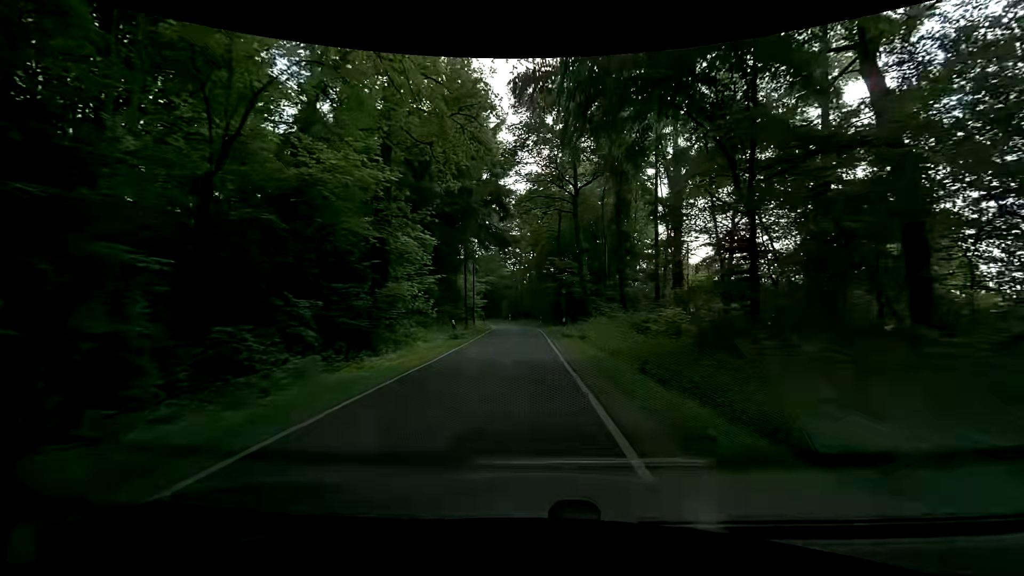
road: unclassified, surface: asphalt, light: Day
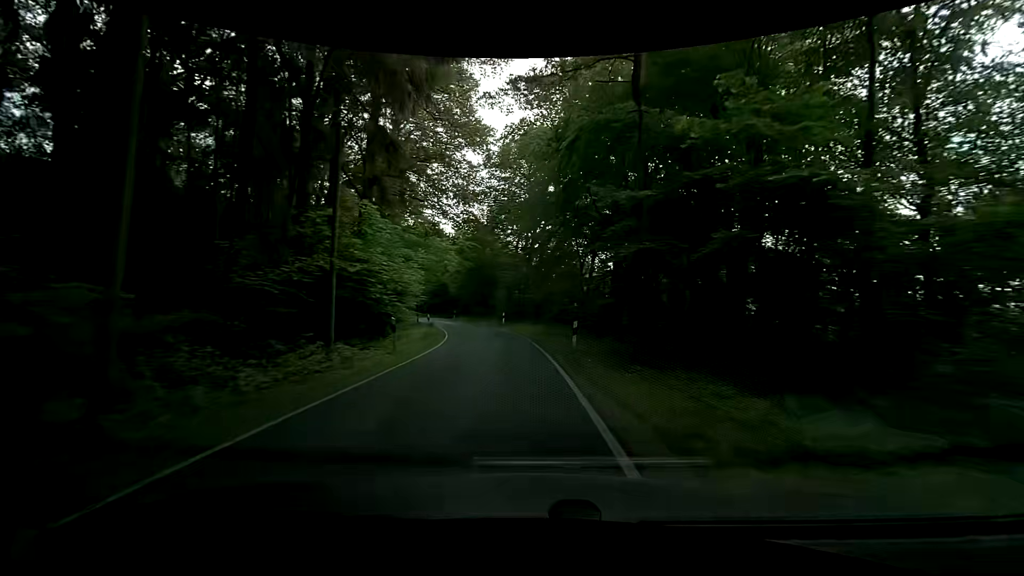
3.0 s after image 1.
(0.0, +35.5) m; 0°
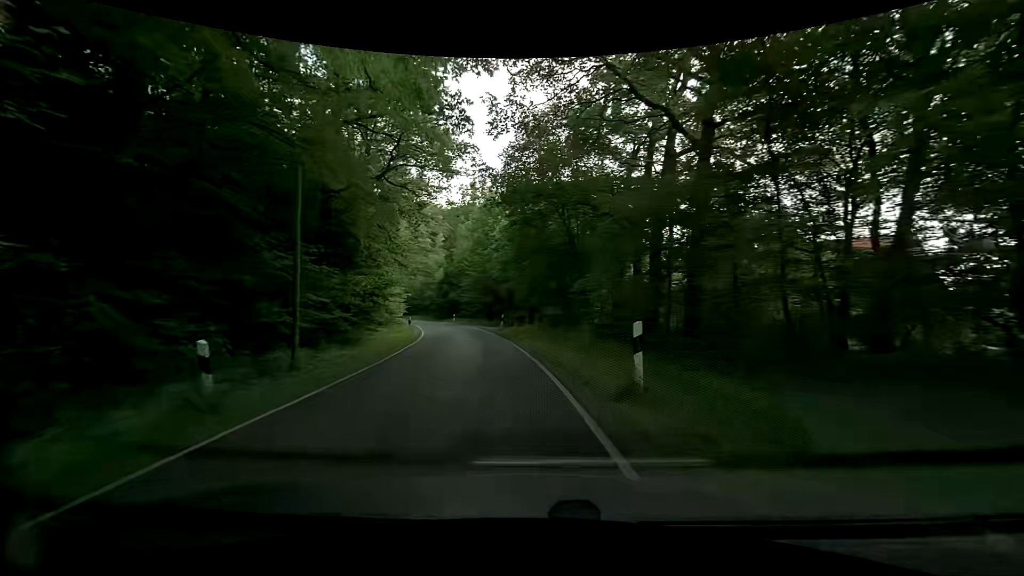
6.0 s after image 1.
(-2.5, +34.5) m; -9°
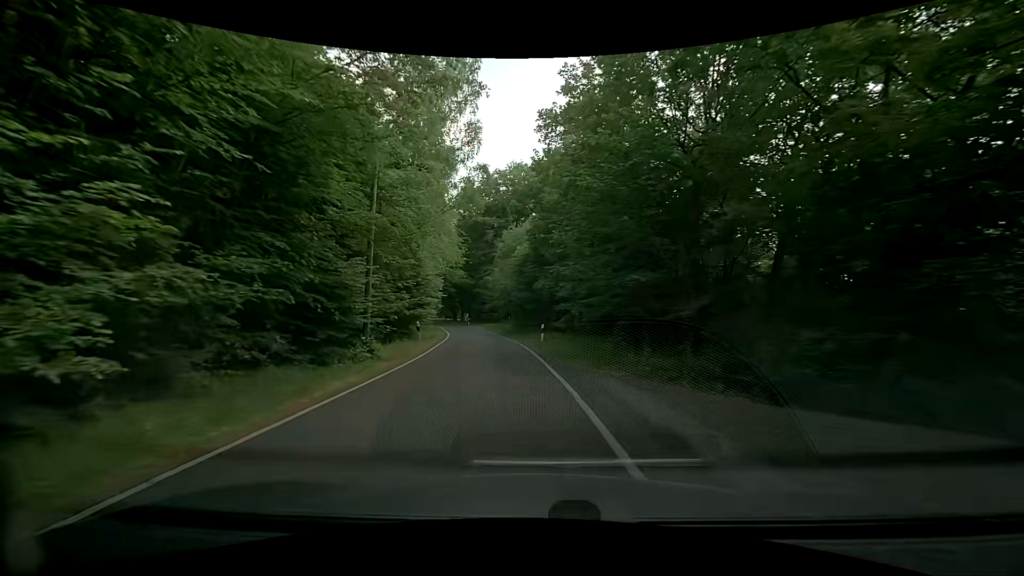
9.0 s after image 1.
(-4.7, +33.9) m; -14°
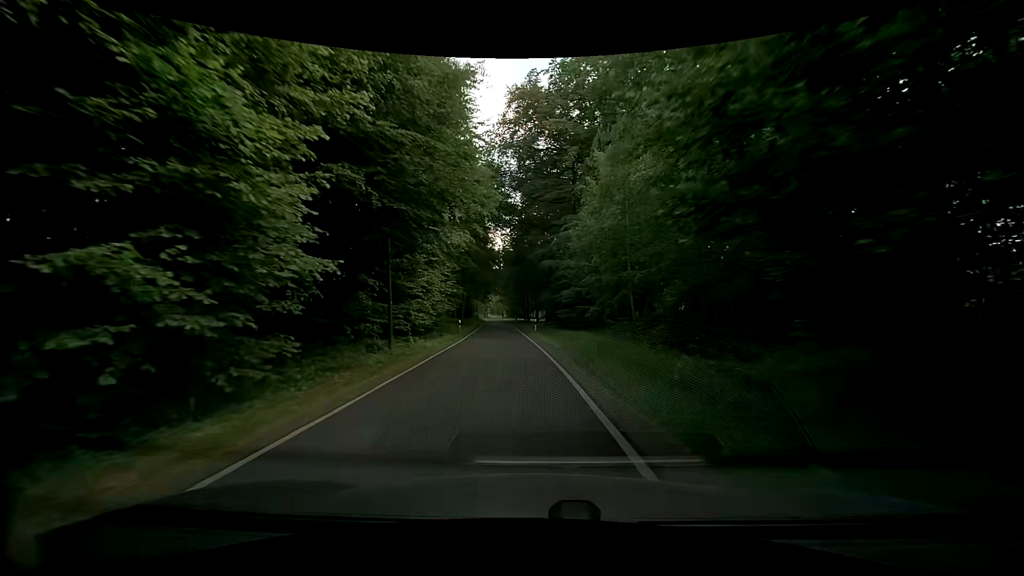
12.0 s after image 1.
(-3.6, +35.8) m; -9°
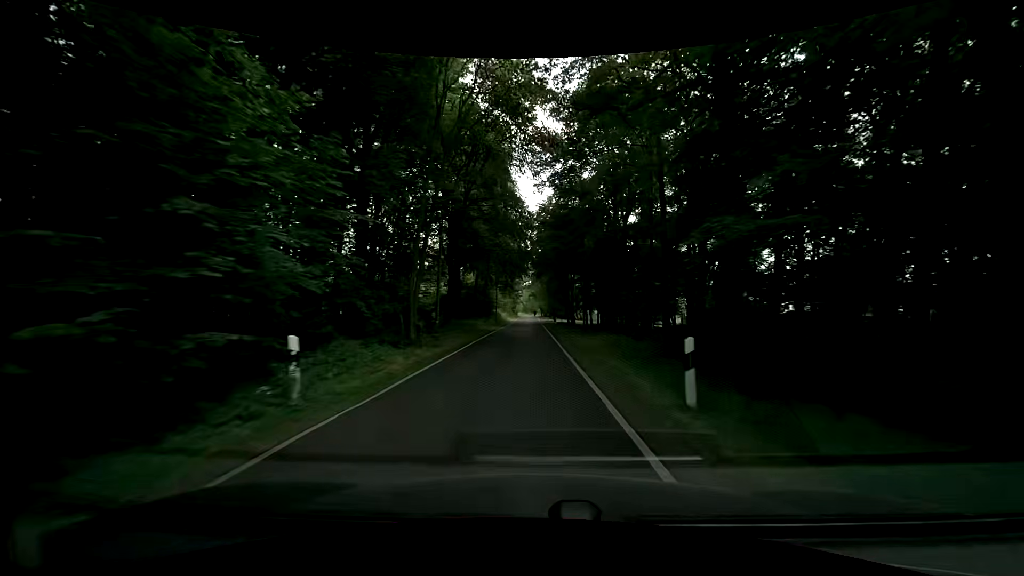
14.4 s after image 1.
(-2.1, +31.7) m; -4°
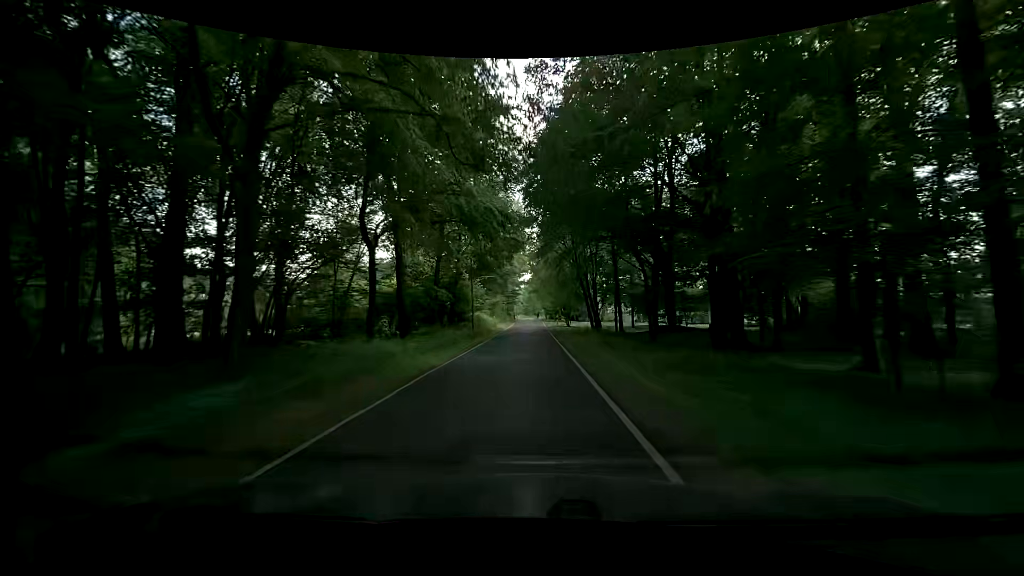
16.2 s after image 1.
(-0.7, +25.4) m; -2°
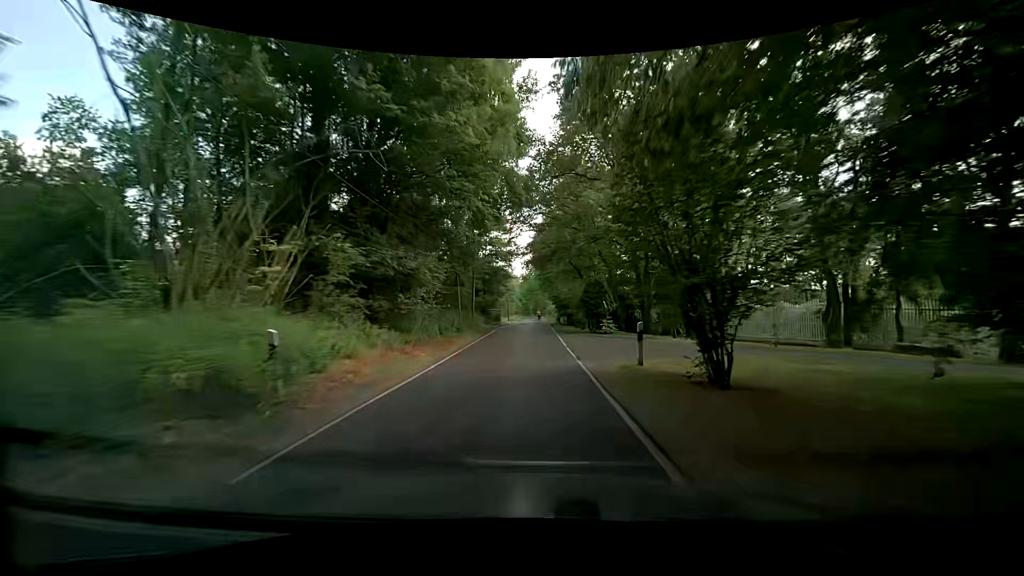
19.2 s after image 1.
(+0.1, +41.5) m; 0°
(0, +10) (0, +20) (0, +30) (0, +40) (0, +50) (0, +60) (0, +70) (0, +80) (0, +90) (0, +100) m
